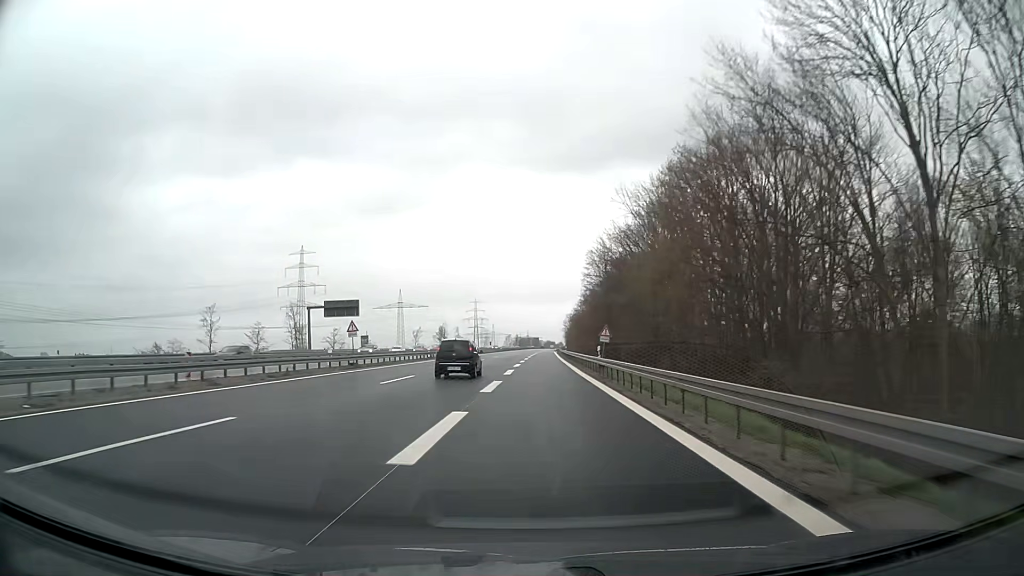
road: motorway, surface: asphalt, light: Day
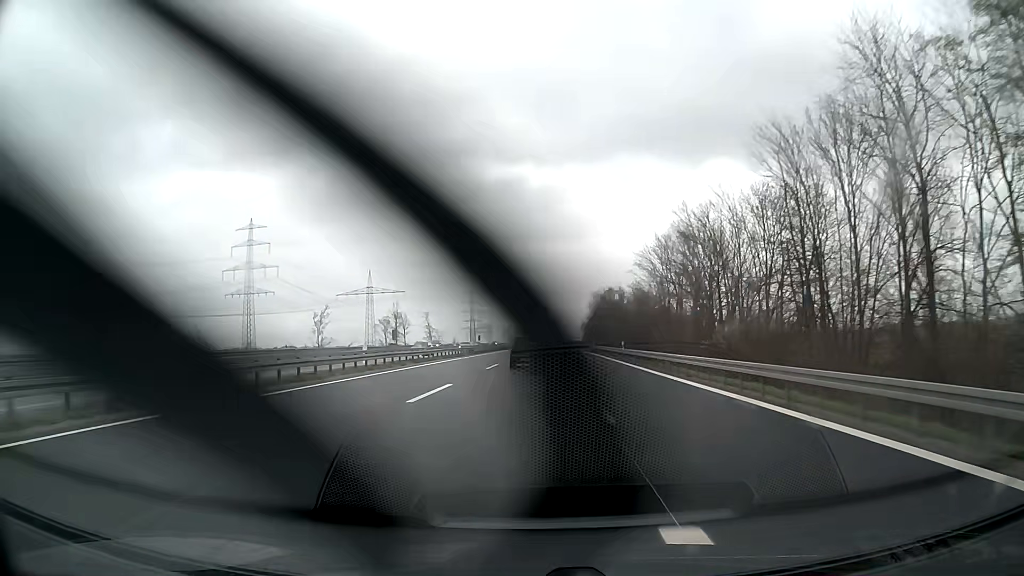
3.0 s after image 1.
(-0.9, +82.4) m; 0°
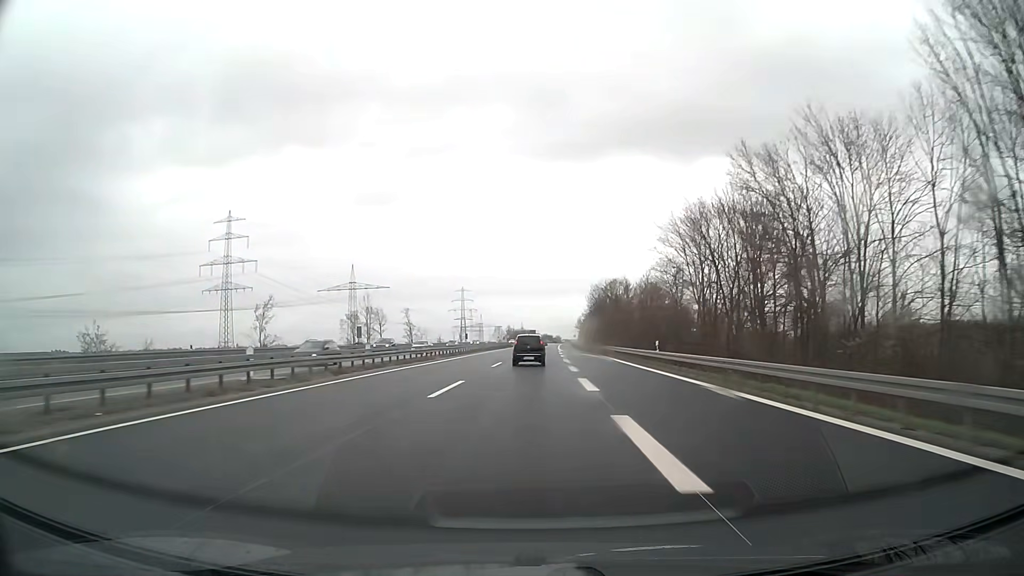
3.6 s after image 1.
(+0.1, +17.2) m; +1°
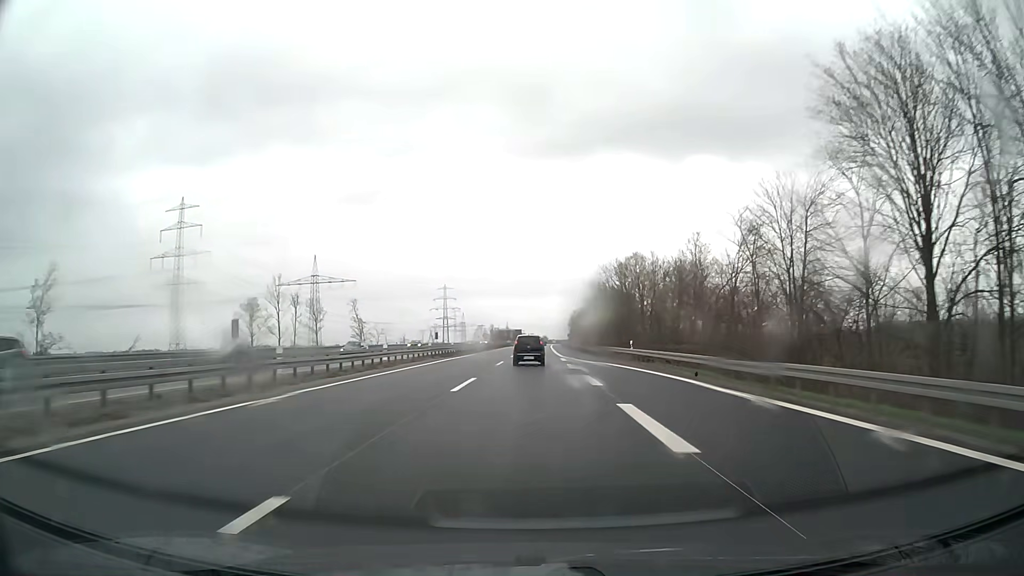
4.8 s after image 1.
(+0.4, +34.5) m; +1°
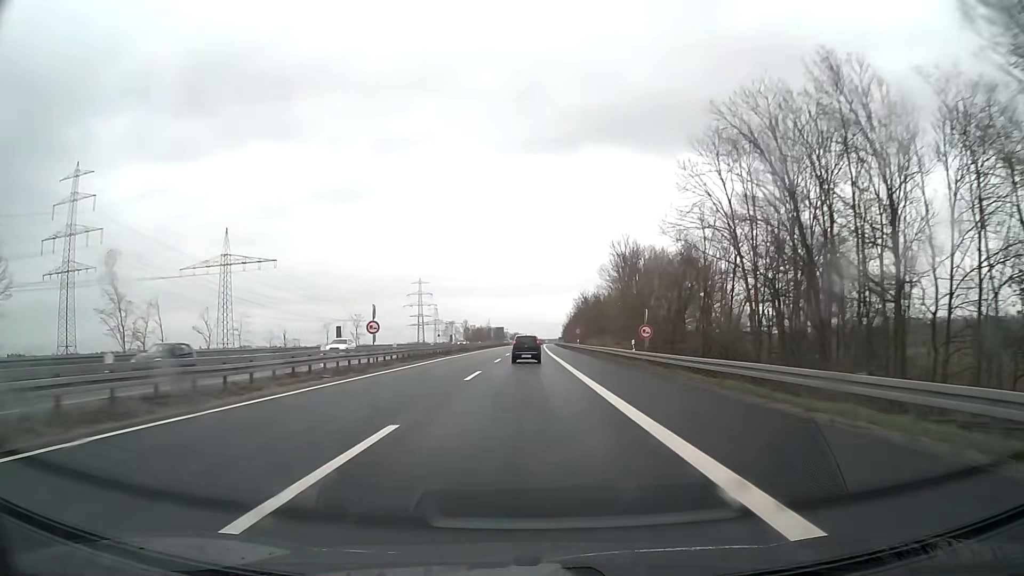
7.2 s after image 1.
(+1.1, +67.7) m; +1°
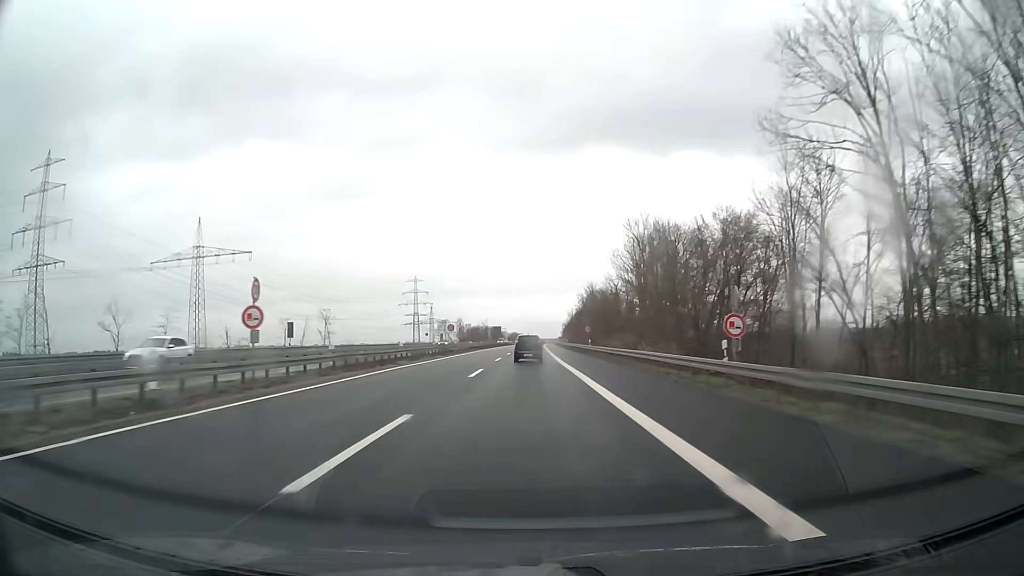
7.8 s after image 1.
(0.0, +16.8) m; 0°
(0, +10) (0, +20) (0, +30) (0, +40) (0, +50) (0, +60) (0, +70) (0, +80) (+1, +90) (+1, +100) m
